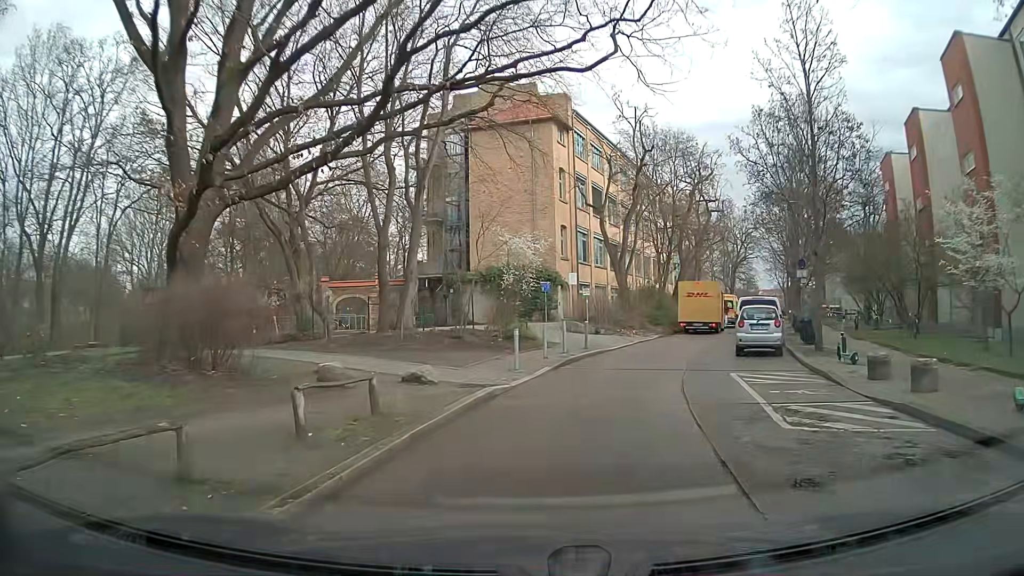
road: residential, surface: asphalt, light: Day
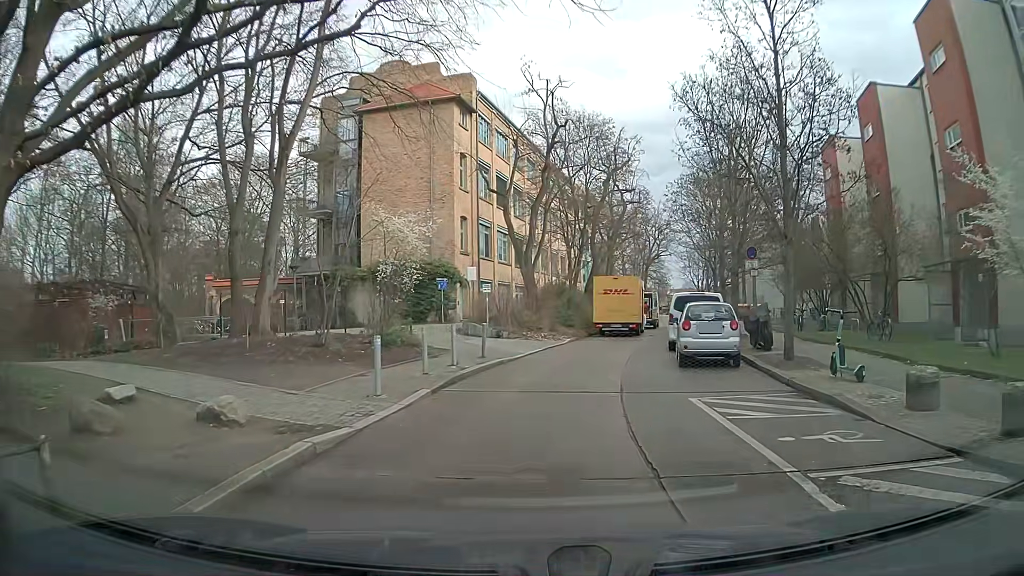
(+0.4, +4.6) m; +10°
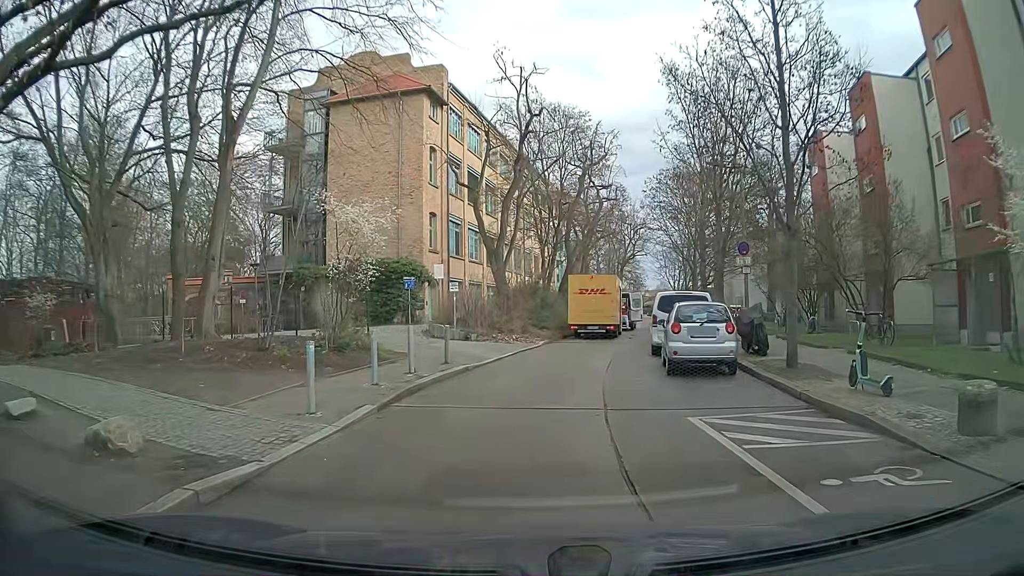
(0.0, +1.8) m; +1°
